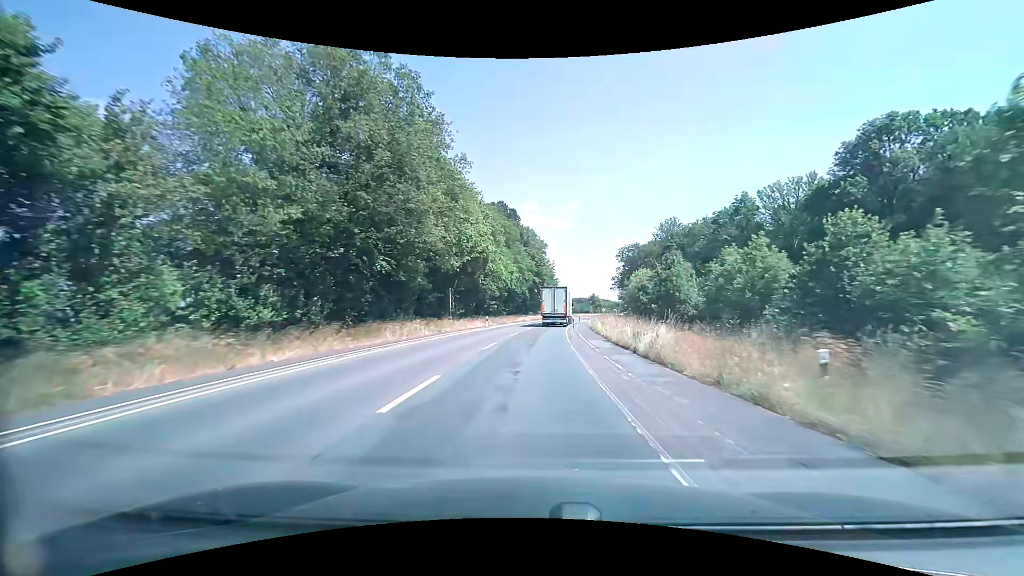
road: secondary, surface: asphalt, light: Day
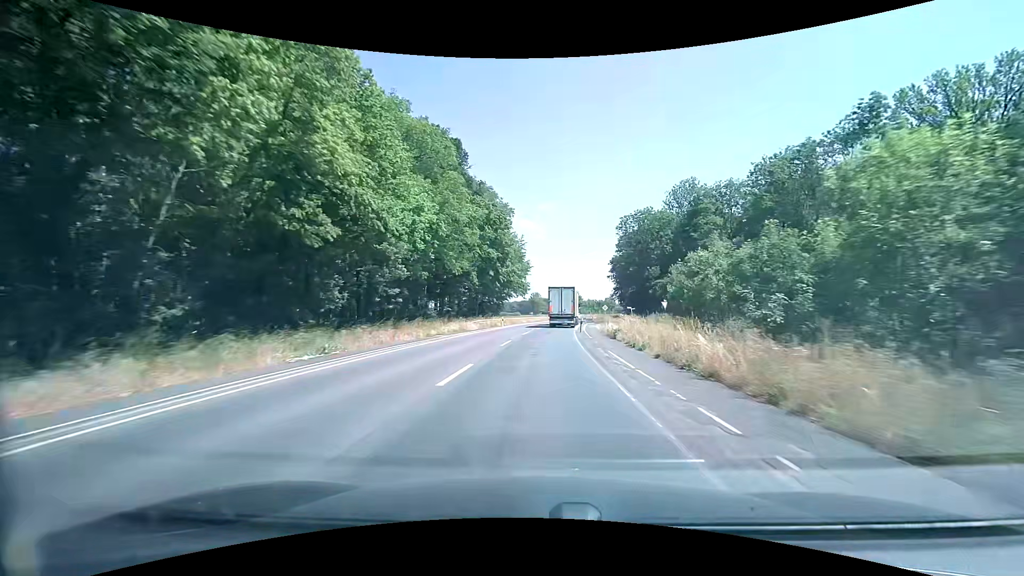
(+1.5, +44.8) m; +4°
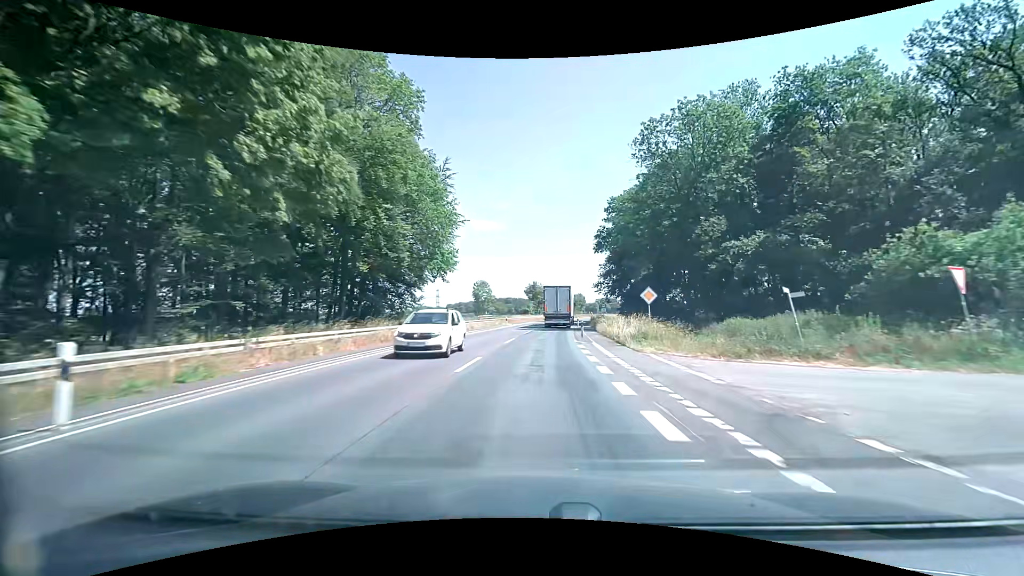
(+2.2, +45.1) m; +5°
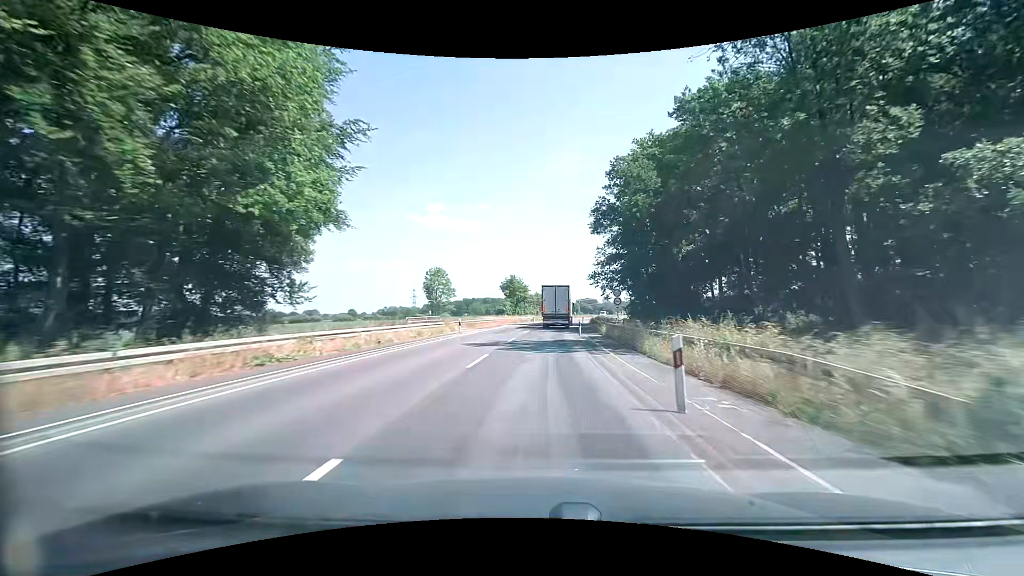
(+0.4, +22.7) m; +2°
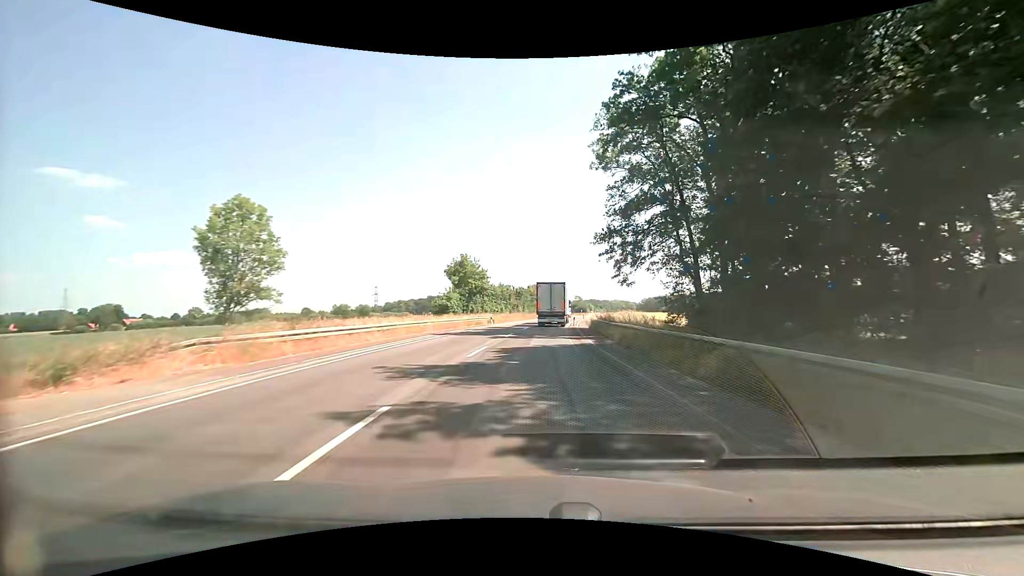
(+1.0, +34.1) m; +3°
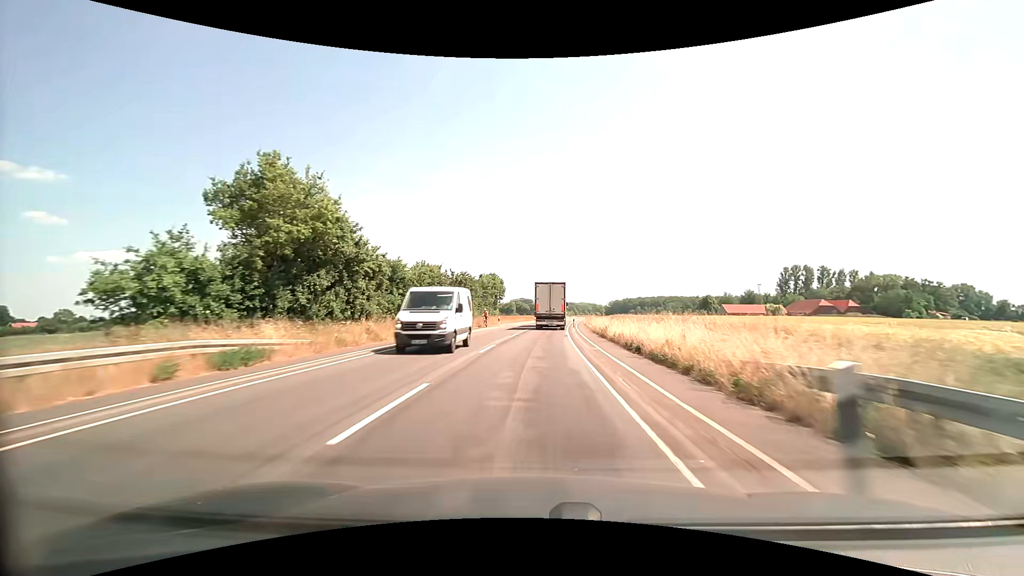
(+1.7, +45.6) m; +4°
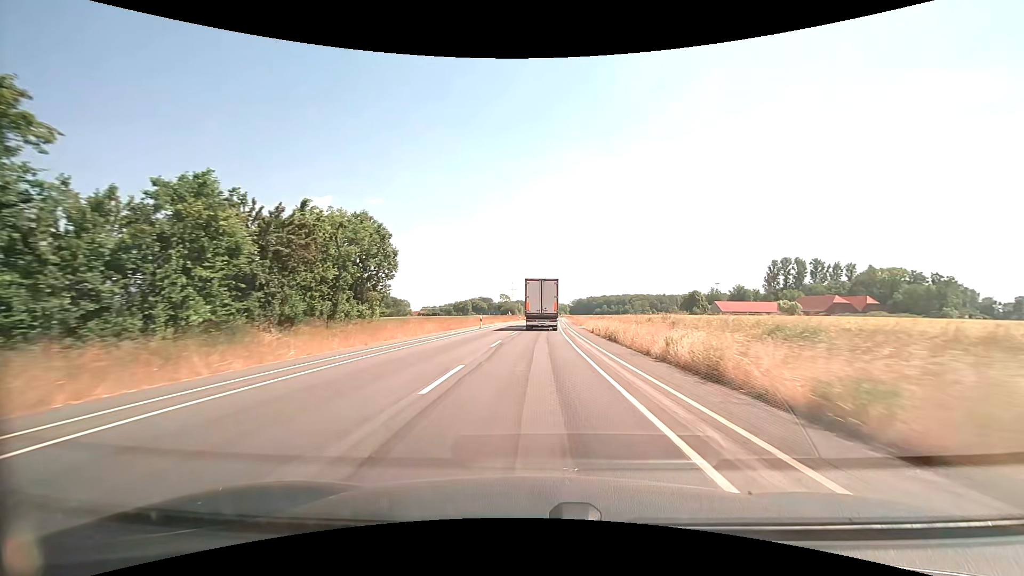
(+2.0, +56.6) m; +4°
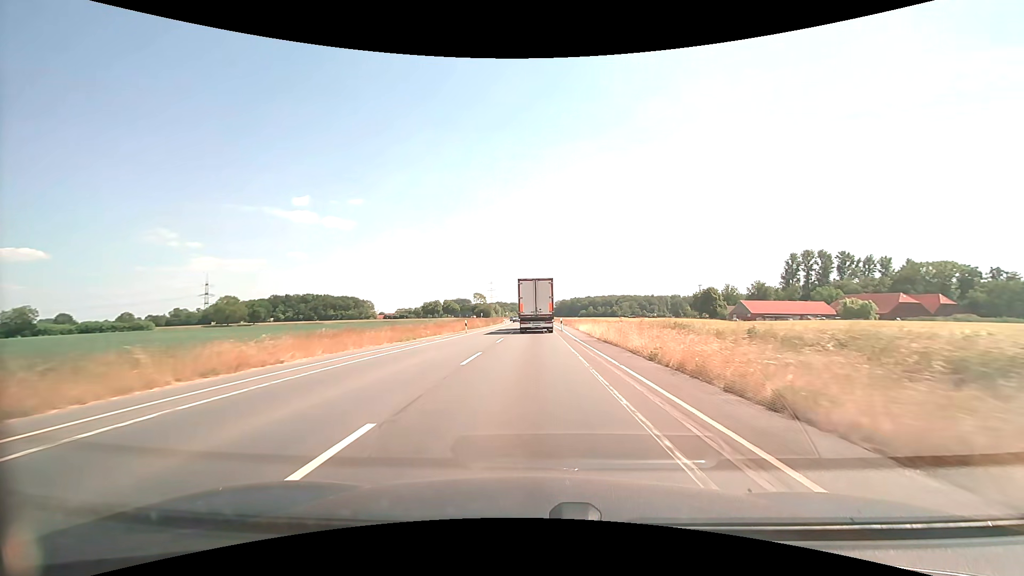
(+1.3, +54.2) m; +2°
(0, +10) (0, +20) (0, +30) (0, +40) (0, +50) (0, +60) (0, +70) (0, +80) (0, +90) (0, +100) m
